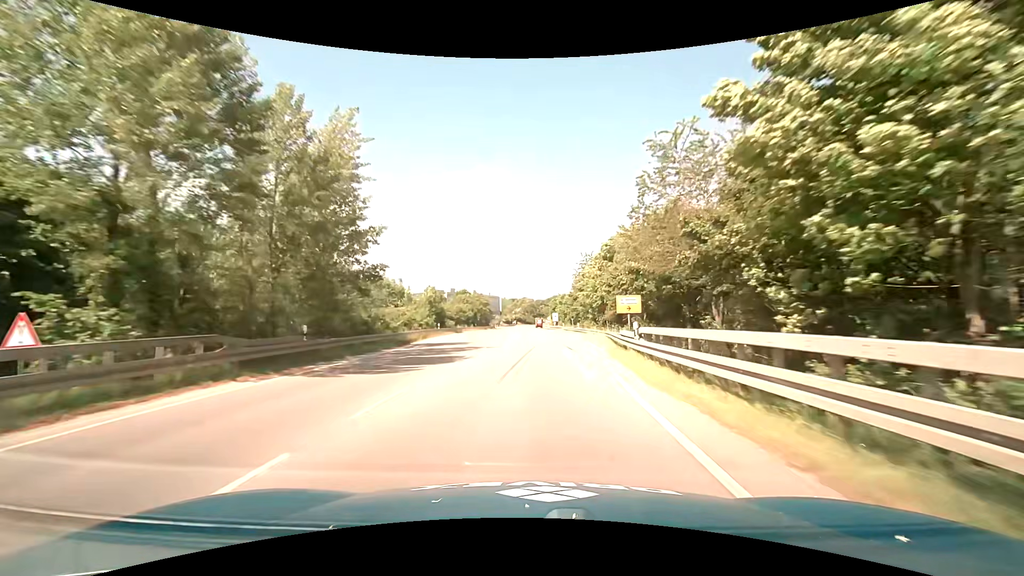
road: primary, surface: asphalt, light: Day
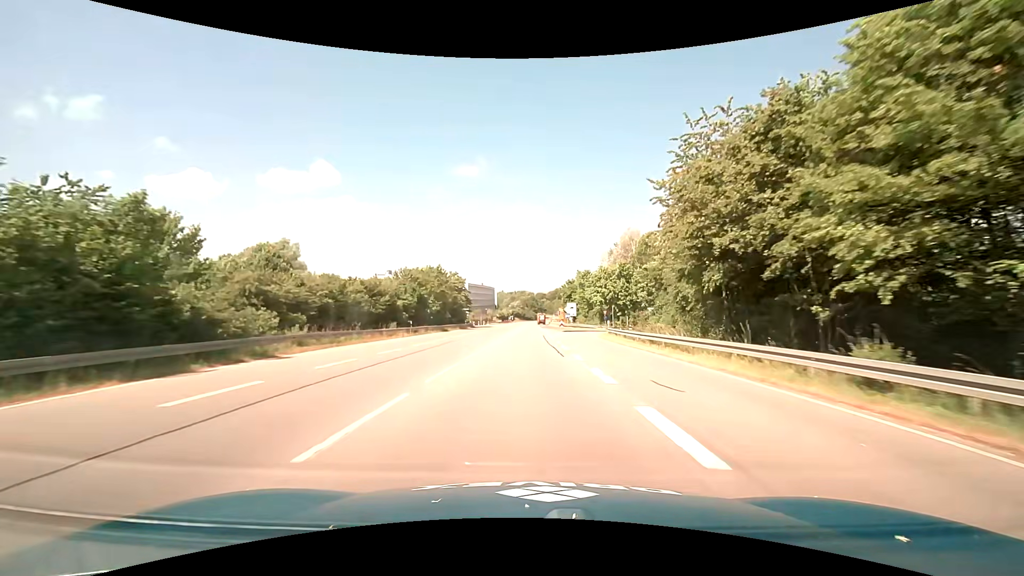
(-0.2, +55.2) m; 0°
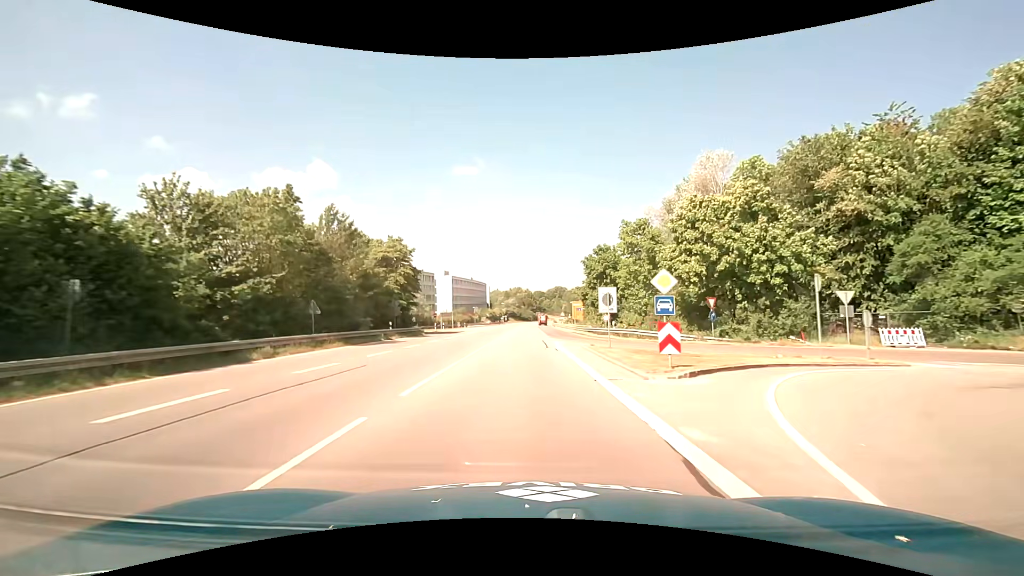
(+0.1, +43.1) m; 0°
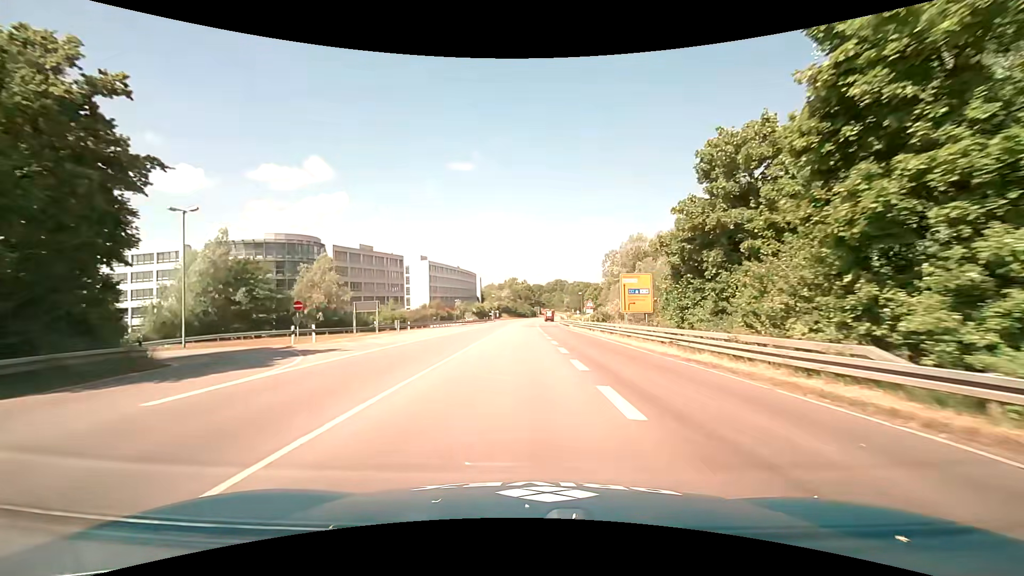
(+0.1, +40.5) m; 0°
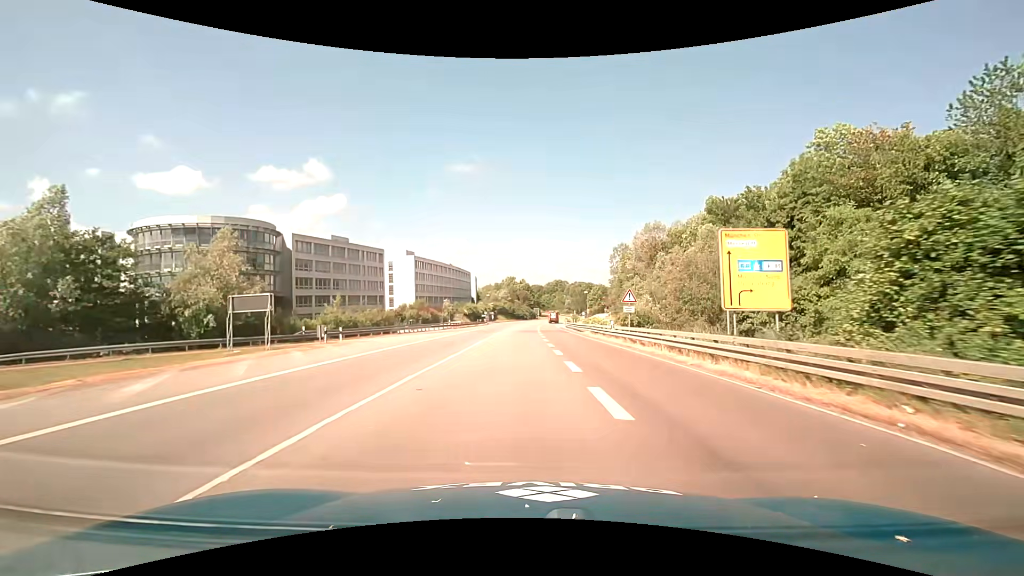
(0.0, +17.7) m; 0°
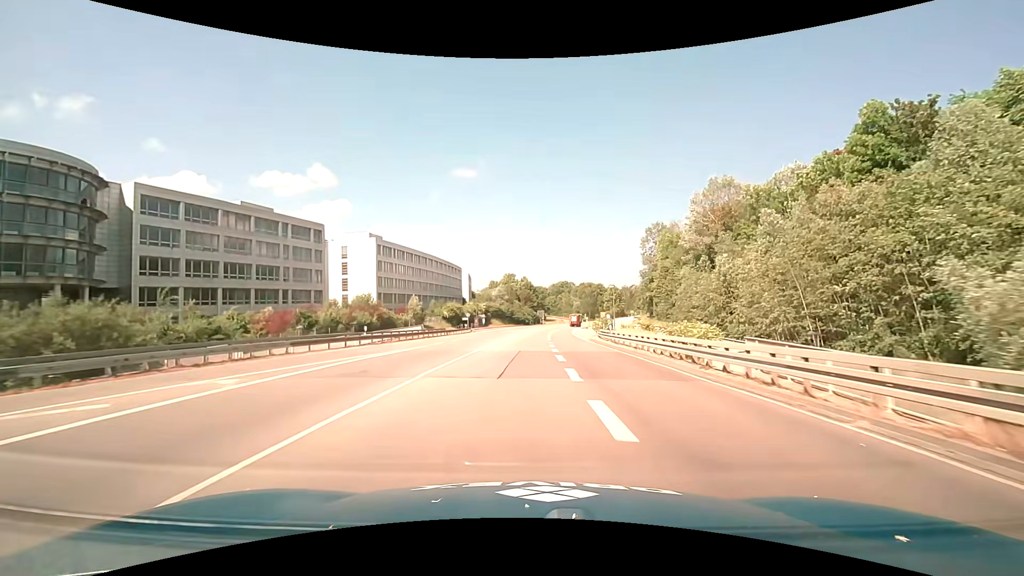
(-0.1, +37.3) m; 0°
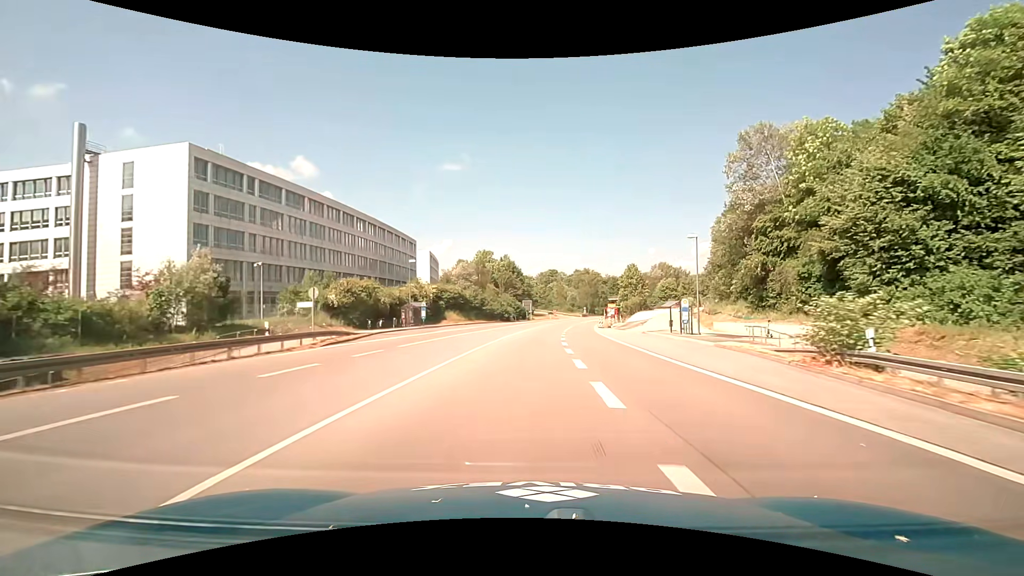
(+0.7, +52.4) m; +2°
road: trunk
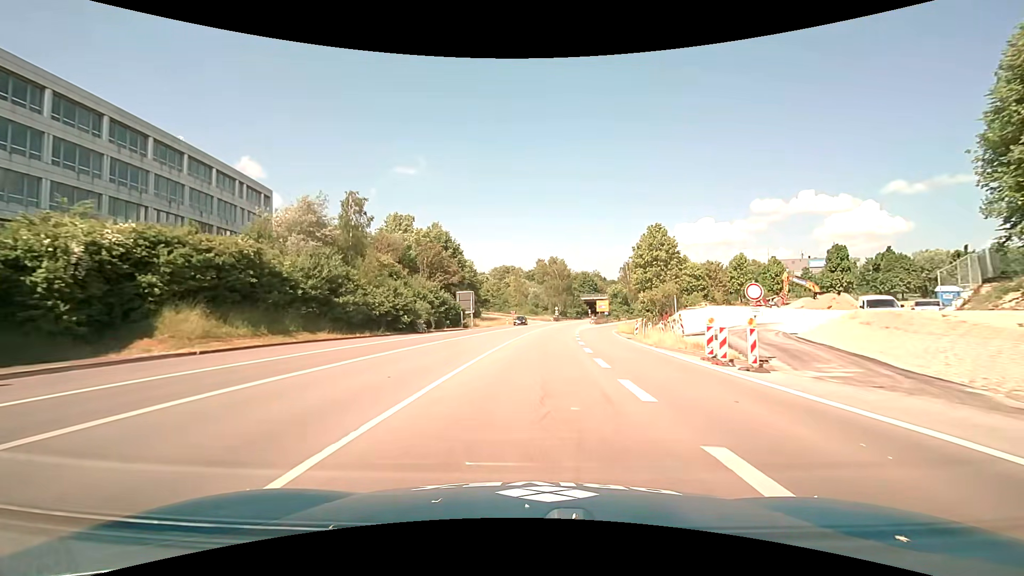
(+1.8, +53.4) m; +5°
(0, +10) (0, +20) (+1, +30) (+2, +40) (+3, +50) (+4, +60) (+5, +70) (+6, +80) (+8, +90) (+10, +99) m
